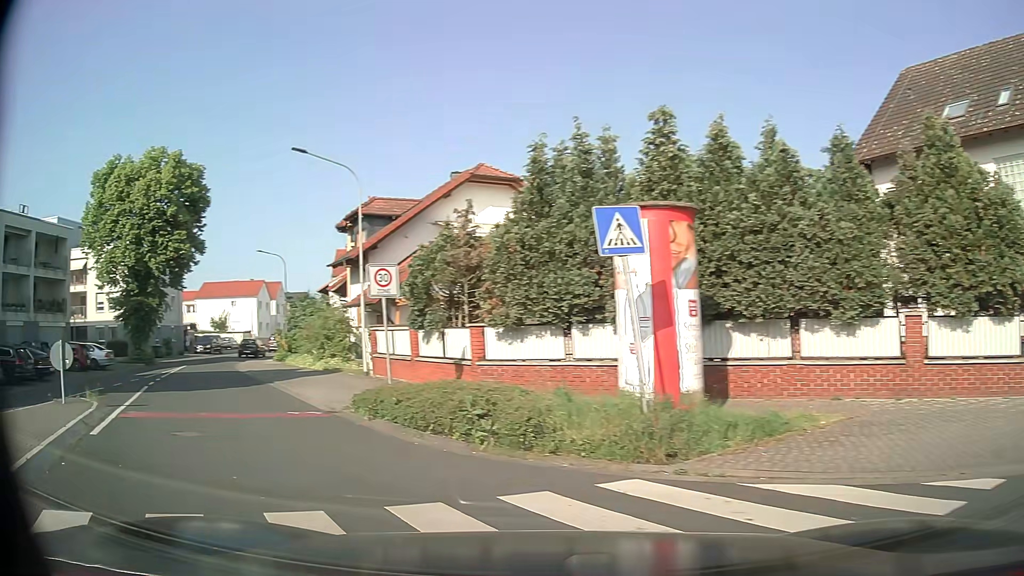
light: Day
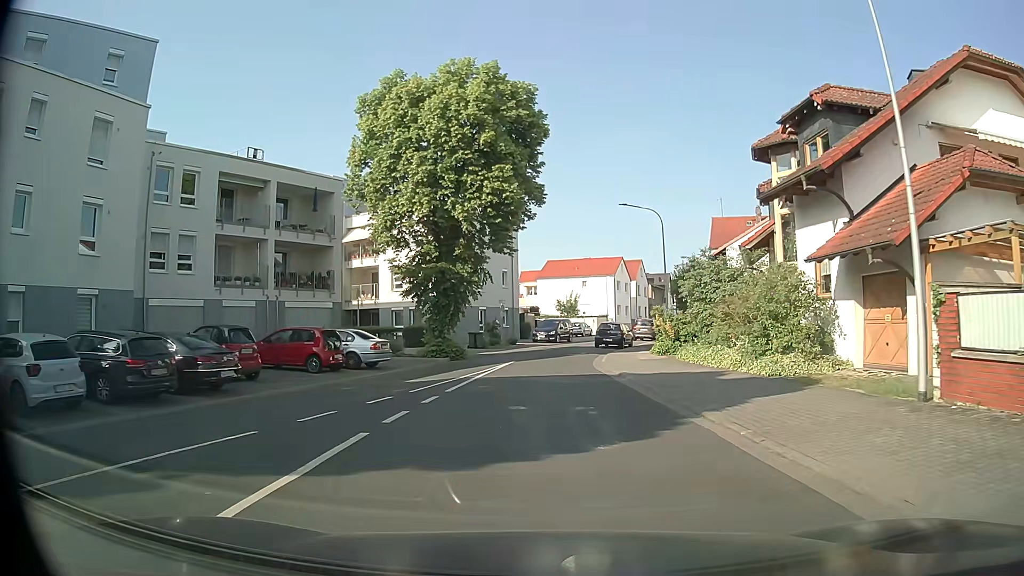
(-5.9, +12.6) m; -30°
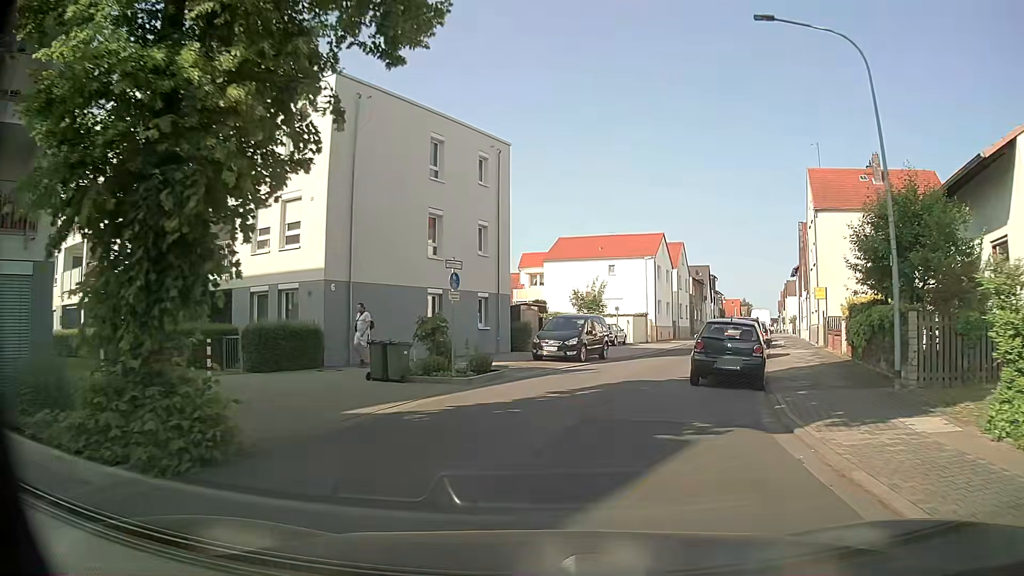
(-0.5, +23.5) m; -2°
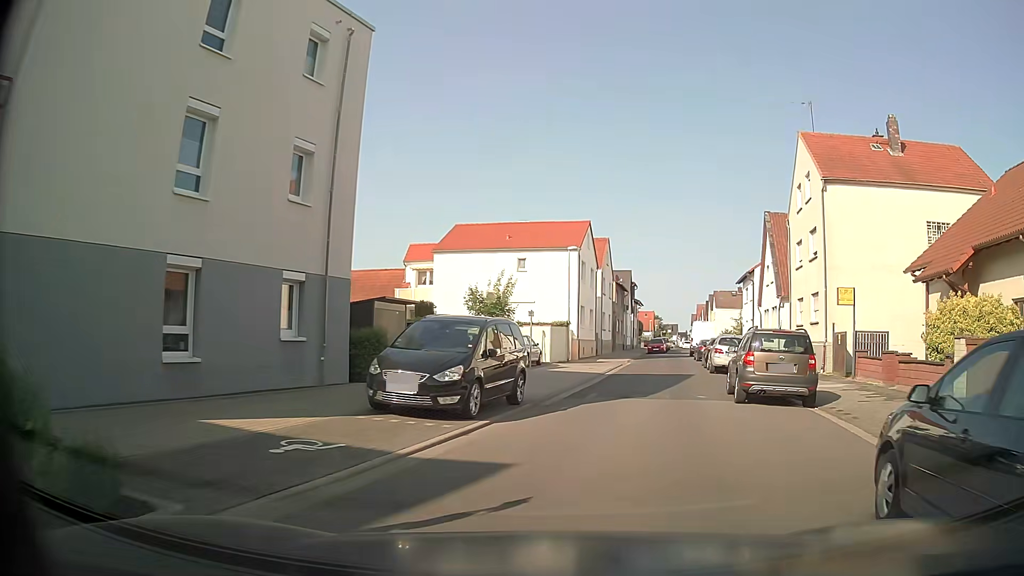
(+0.6, +12.7) m; +7°
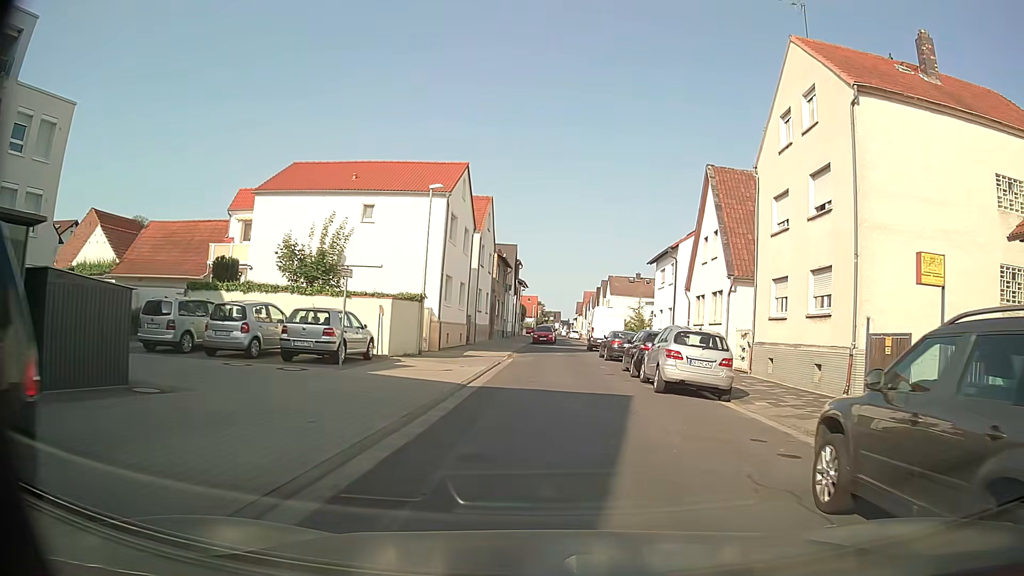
(+1.5, +12.0) m; +12°
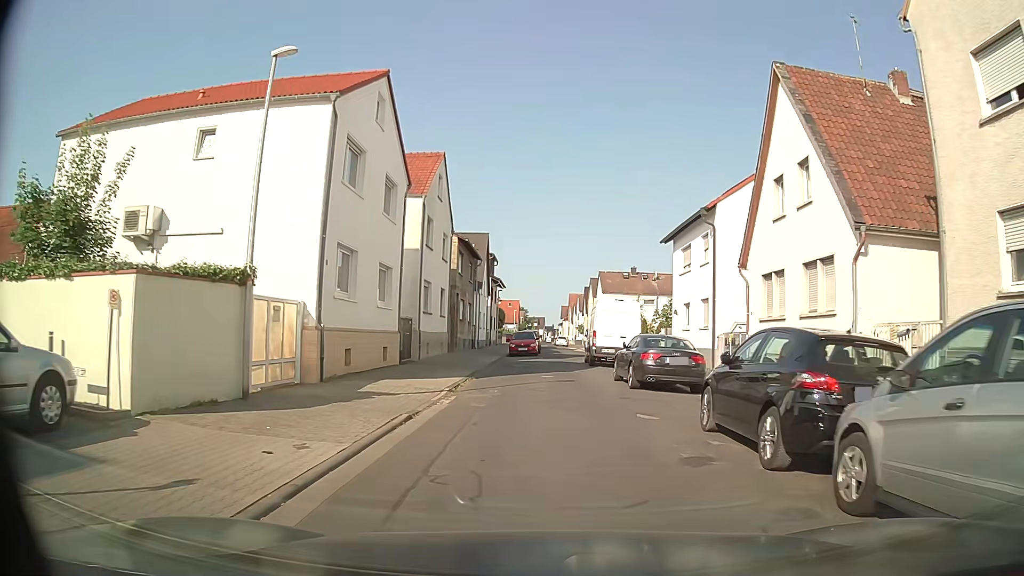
(+0.3, +13.8) m; 0°
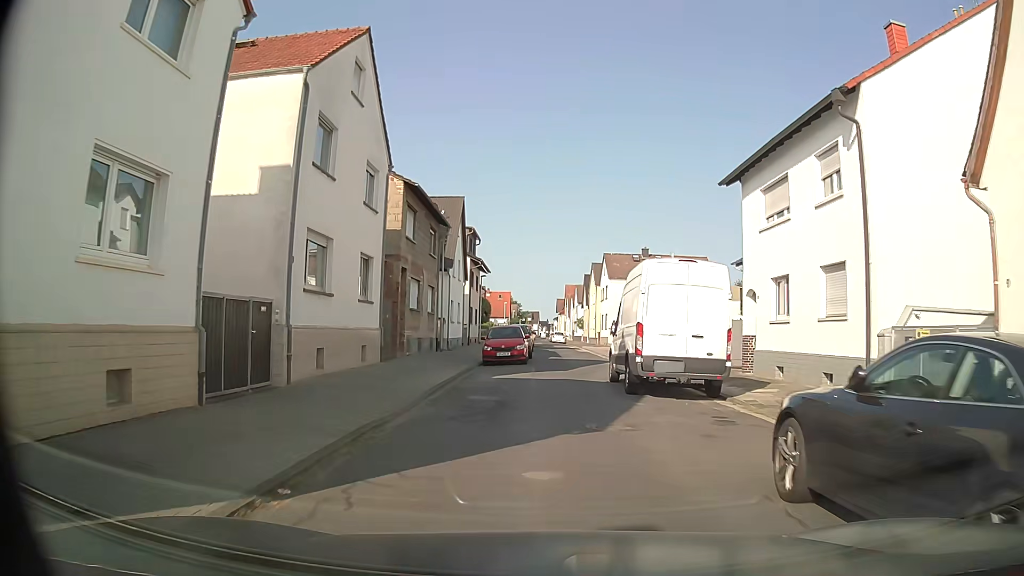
(+0.4, +14.1) m; +2°
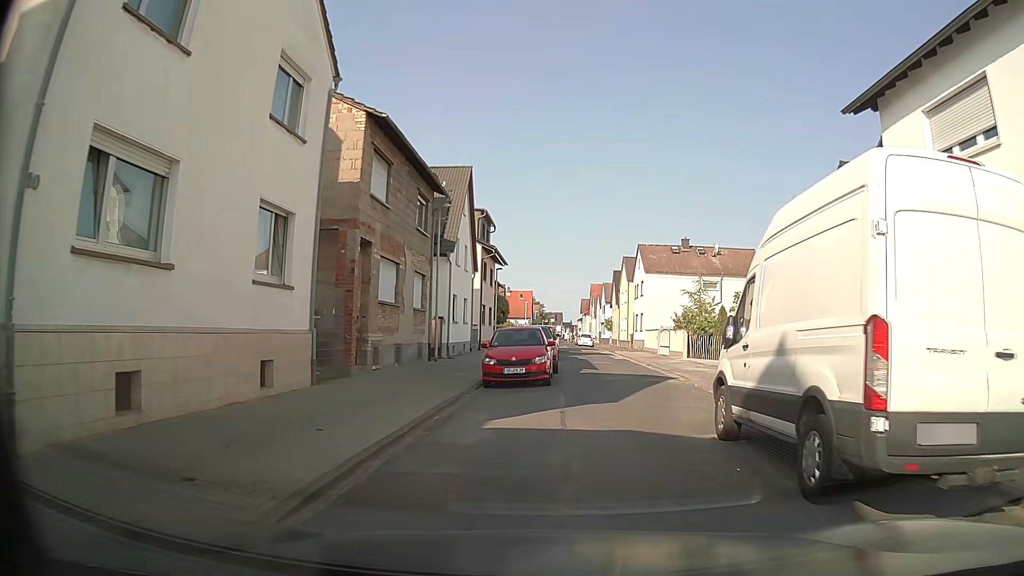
(-0.1, +8.9) m; -2°
